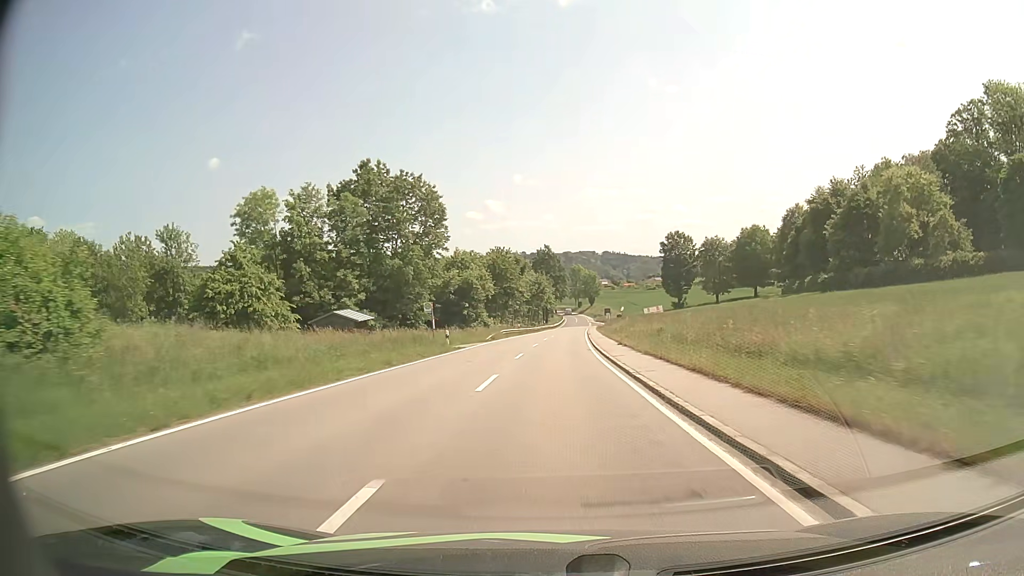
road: tertiary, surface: asphalt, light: Day
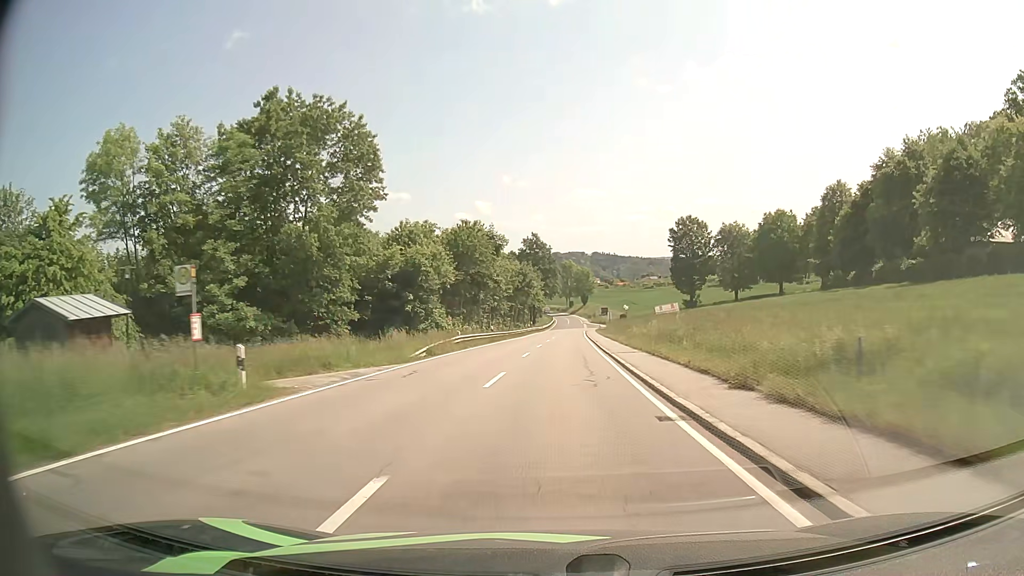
(+0.1, +23.6) m; +1°
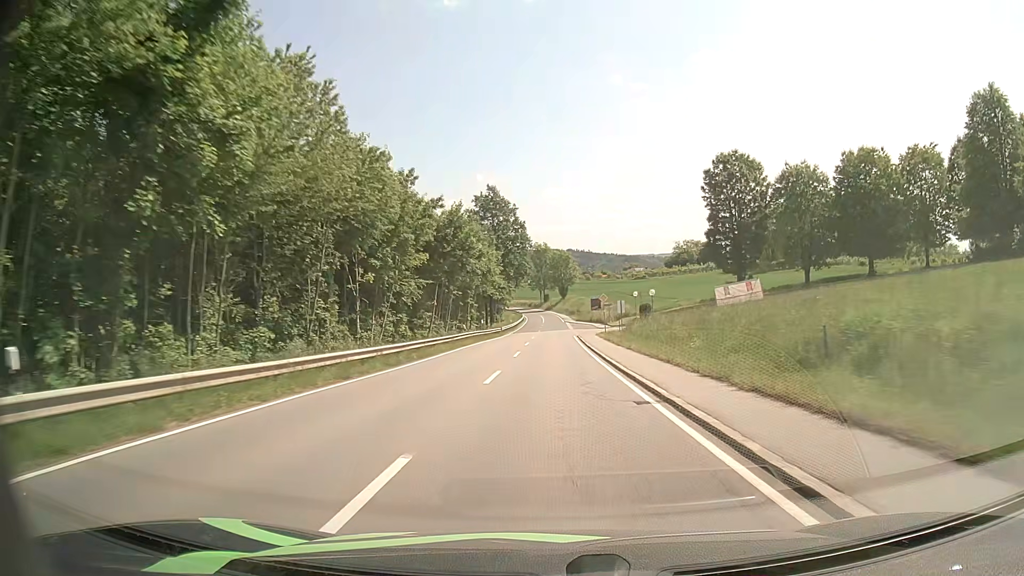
(+1.2, +47.2) m; +2°
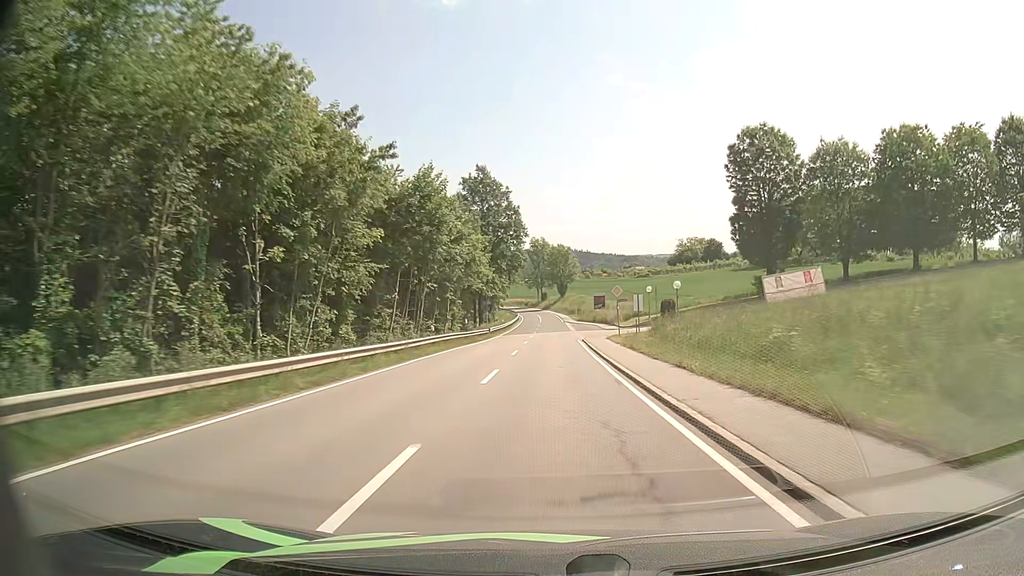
(0.0, +11.8) m; 0°
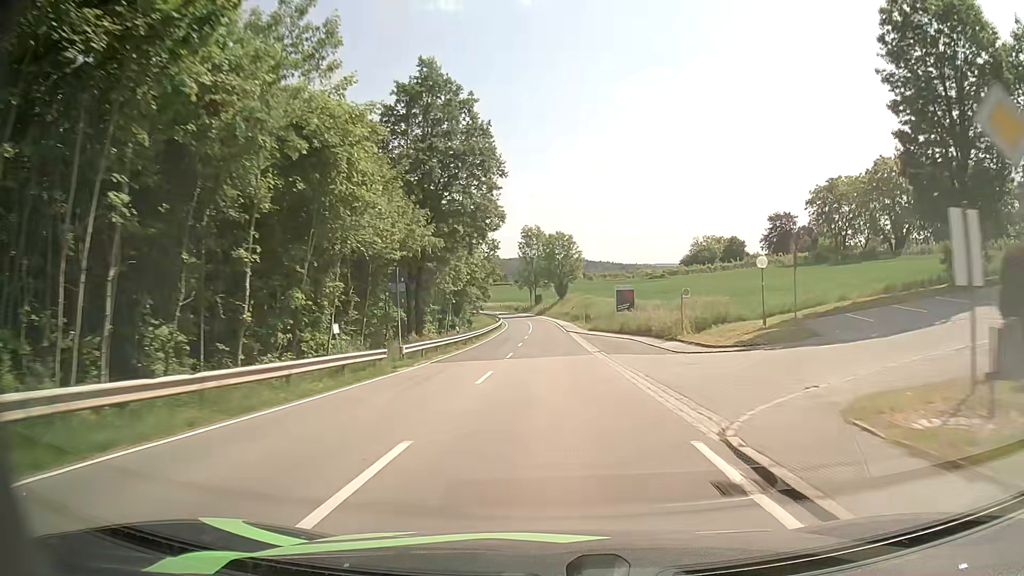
(+0.1, +35.4) m; 0°
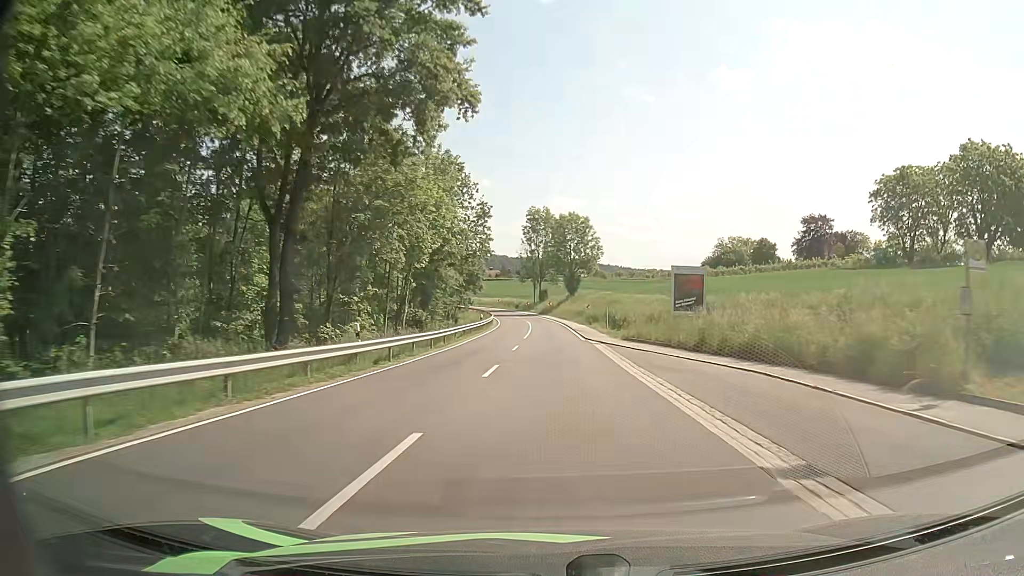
(-0.2, +23.7) m; -1°
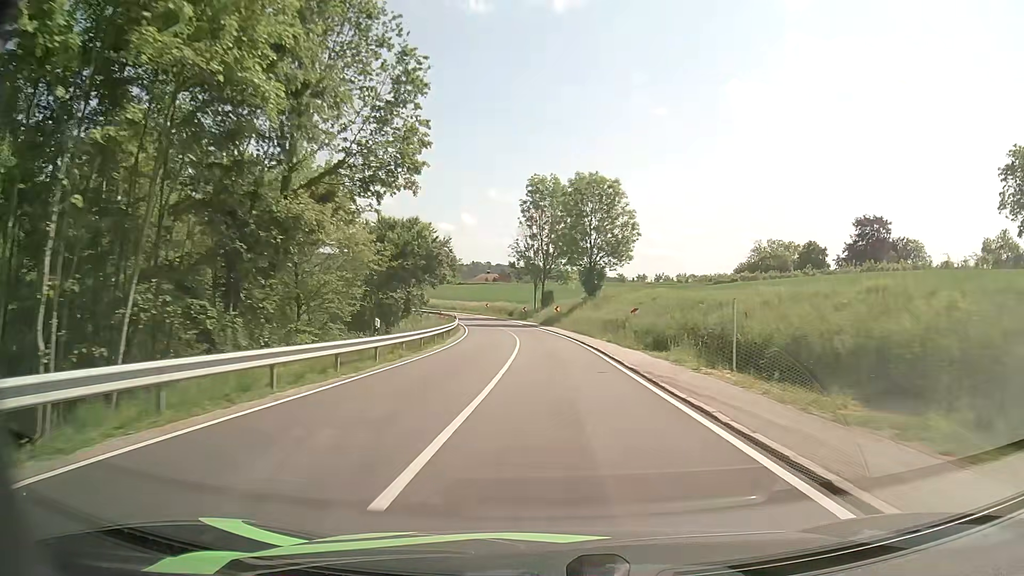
(-0.1, +34.8) m; 0°
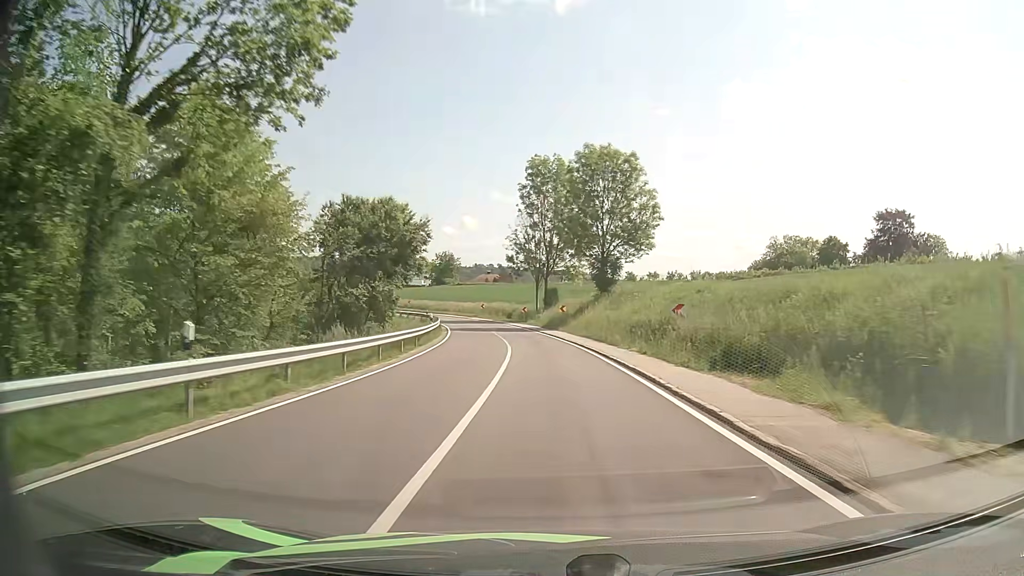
(0.0, +11.3) m; 0°
(0, +10) (0, +20) (-1, +30) (-1, +40) (-2, +50) (-4, +60) (-7, +69) (-10, +79) (-14, +88) (-18, +97) m
